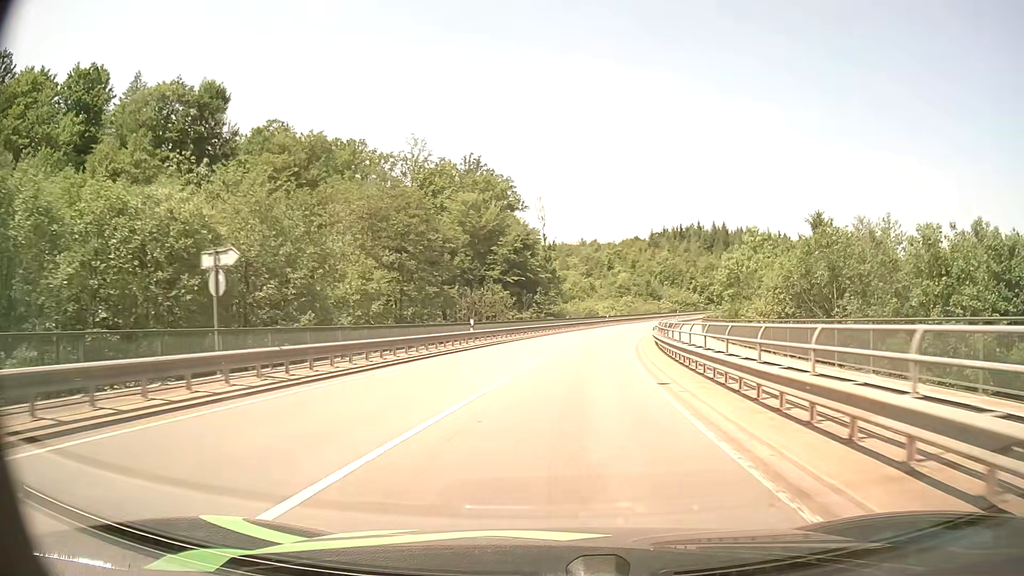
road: secondary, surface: asphalt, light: Day
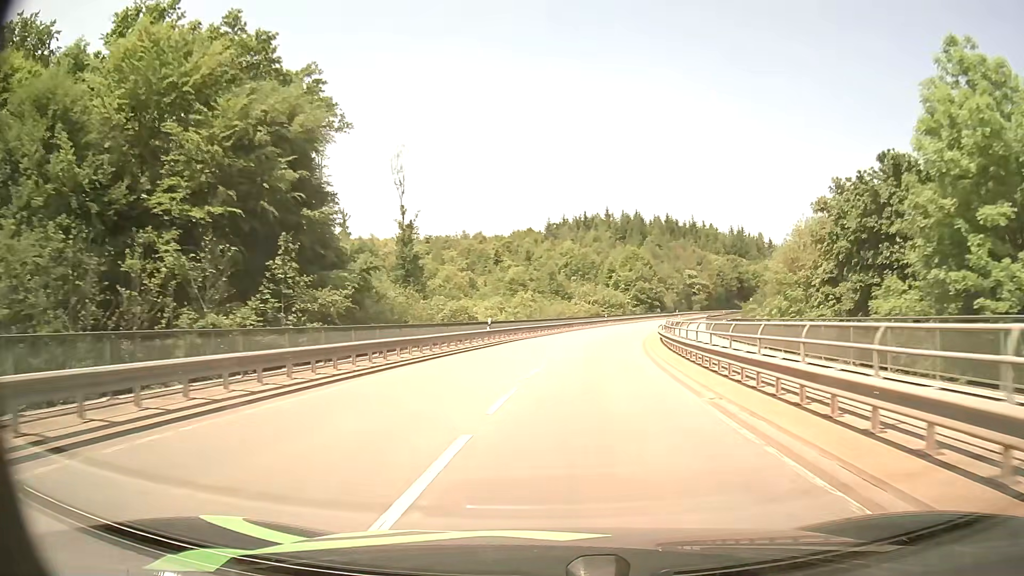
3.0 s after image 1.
(+4.4, +49.5) m; +10°
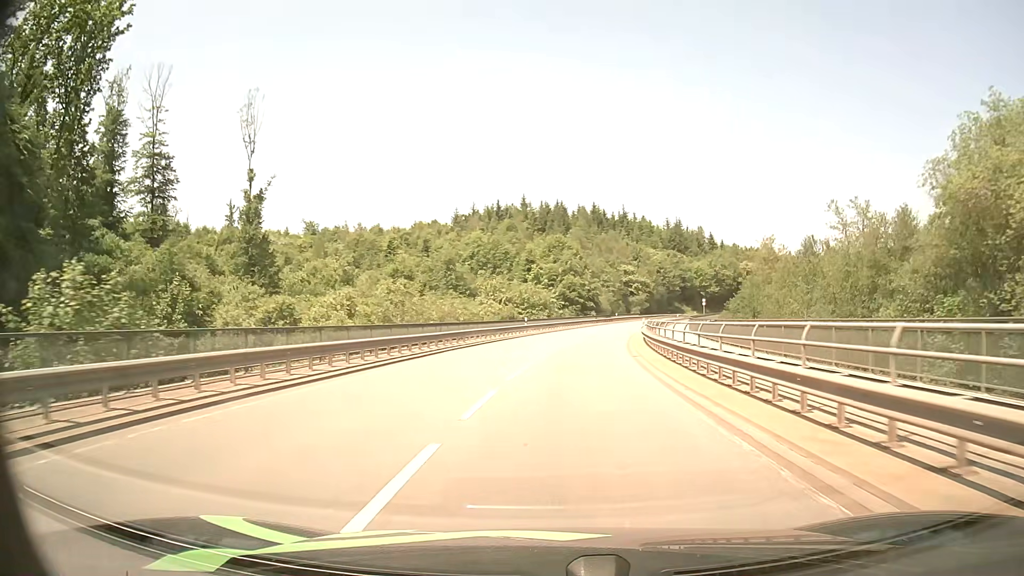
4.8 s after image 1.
(+1.9, +30.7) m; +7°
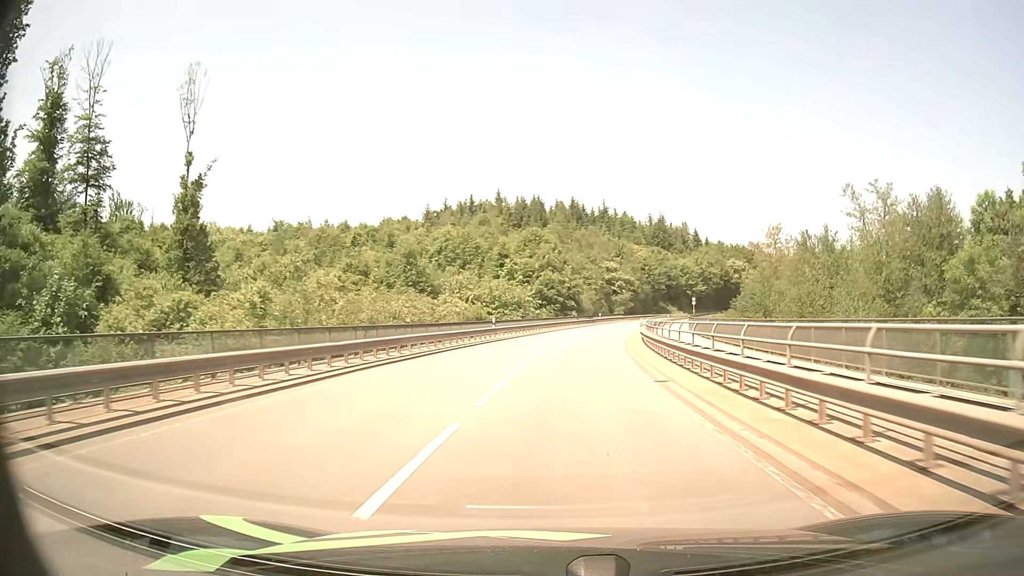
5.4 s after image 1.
(+0.2, +10.4) m; +2°
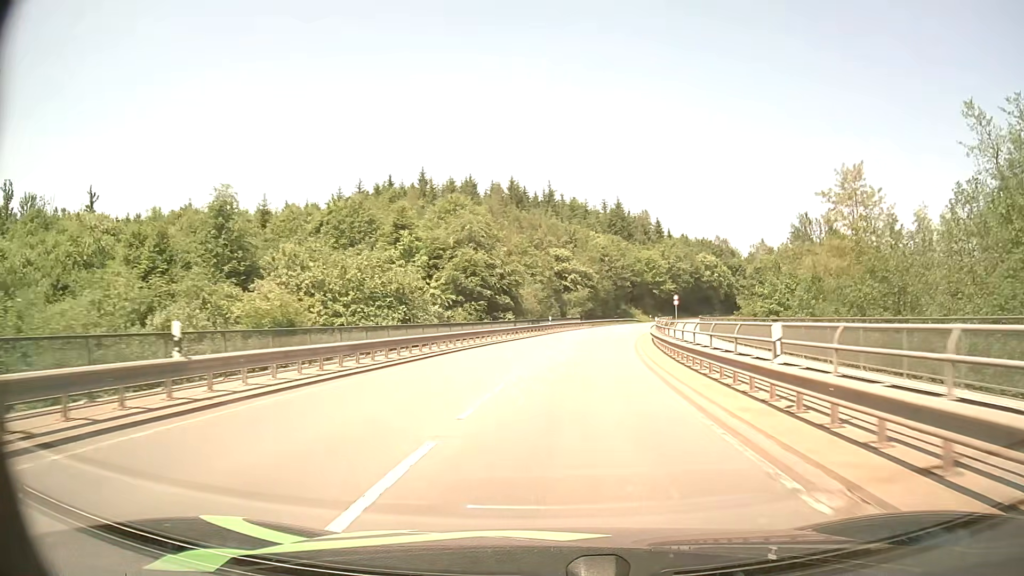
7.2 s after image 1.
(+1.5, +31.4) m; +5°
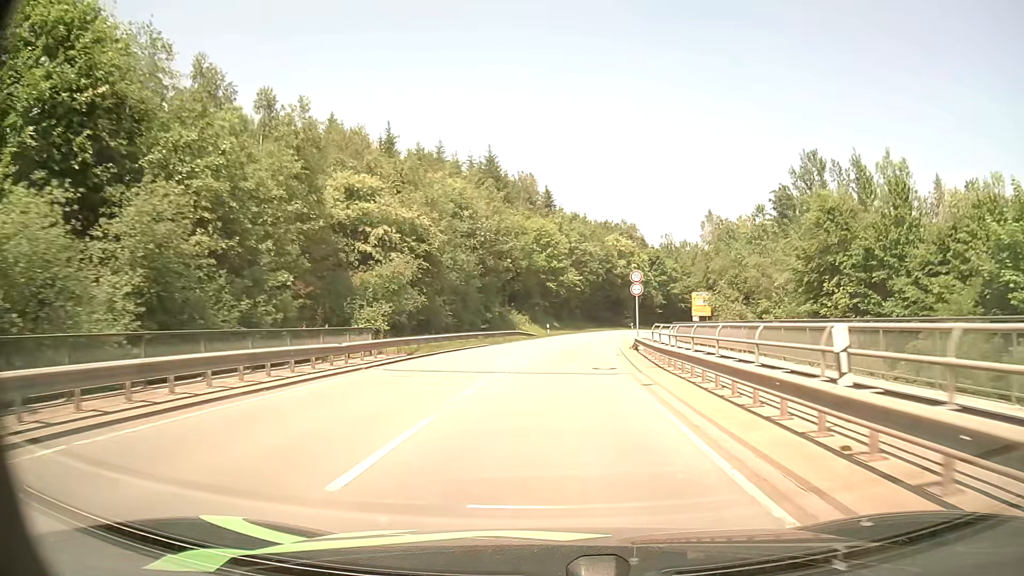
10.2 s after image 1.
(+5.1, +51.5) m; +11°
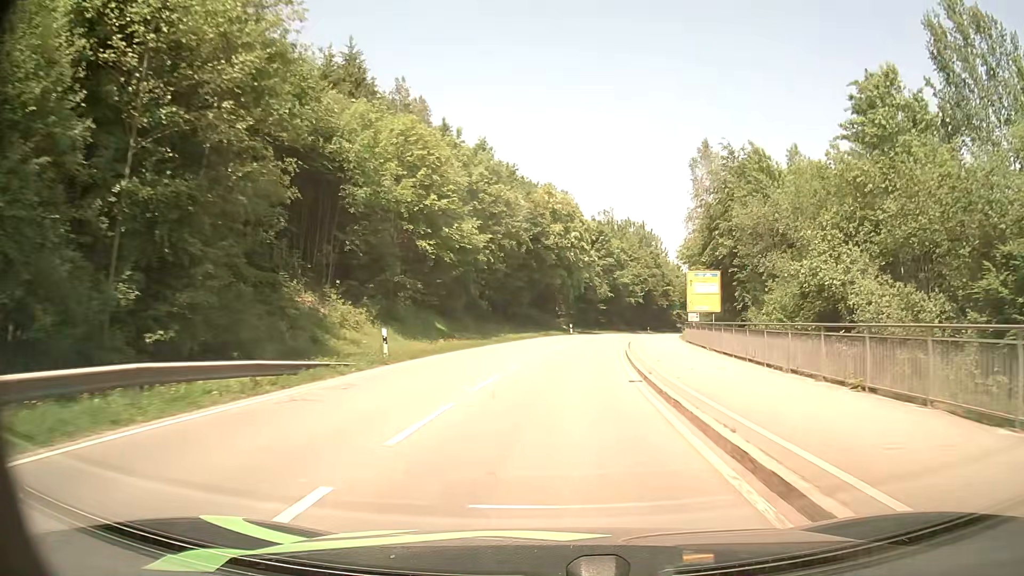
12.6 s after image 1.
(+2.2, +39.7) m; +7°
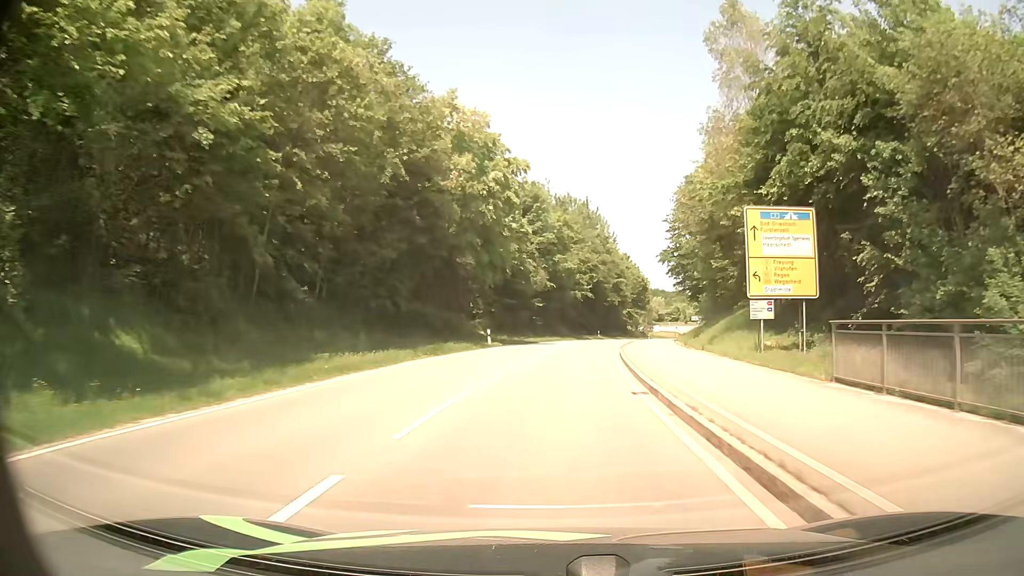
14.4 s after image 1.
(+1.6, +29.4) m; +6°
(0, +10) (+1, +20) (+1, +30) (+2, +40) (+4, +50) (+5, +60) (+8, +69) (+10, +79) (+13, +89) (+16, +98) m
